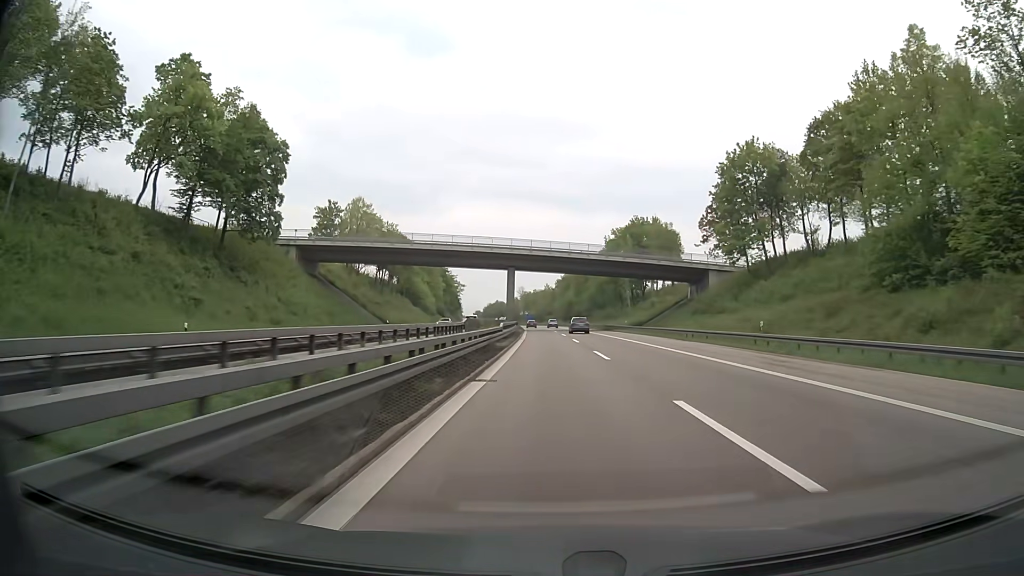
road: motorway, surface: asphalt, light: Day
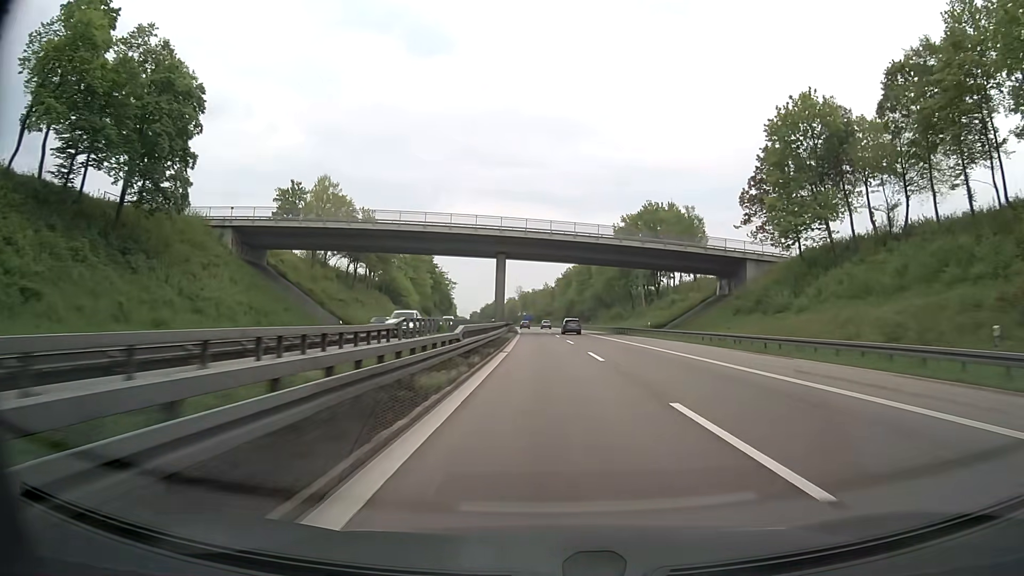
(0.0, +18.5) m; 0°
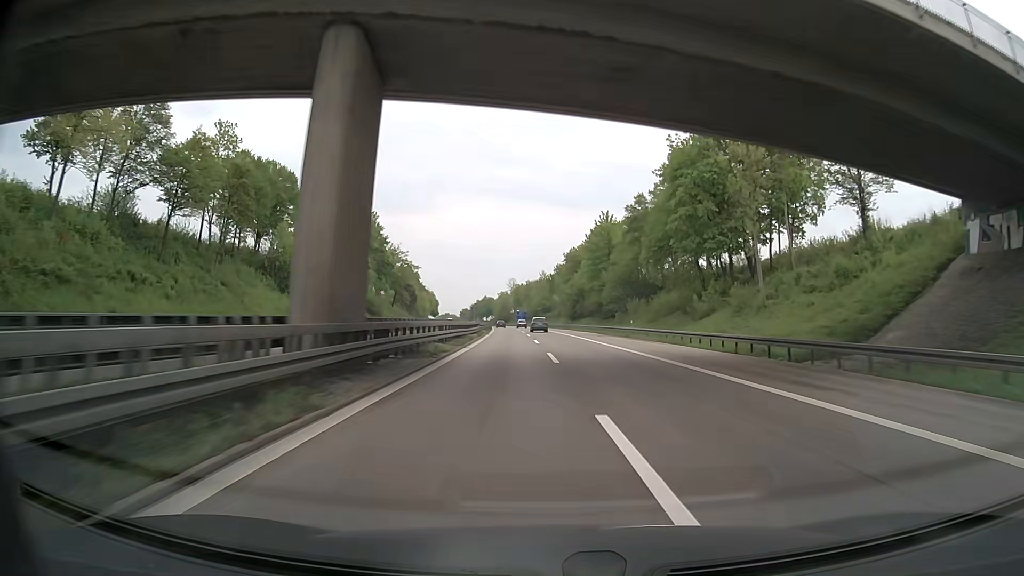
(+0.1, +55.9) m; 0°
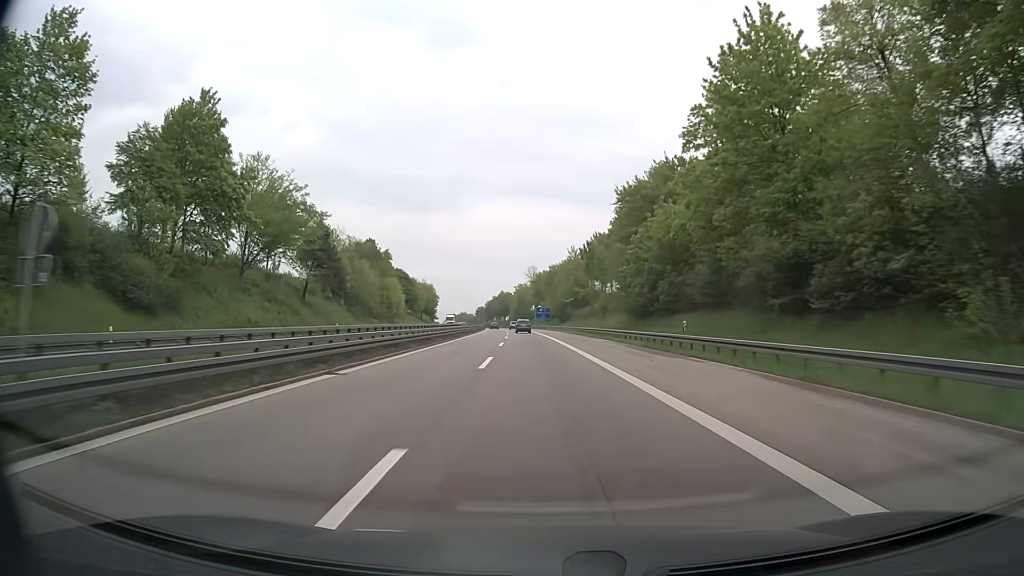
(-1.0, +74.6) m; -2°
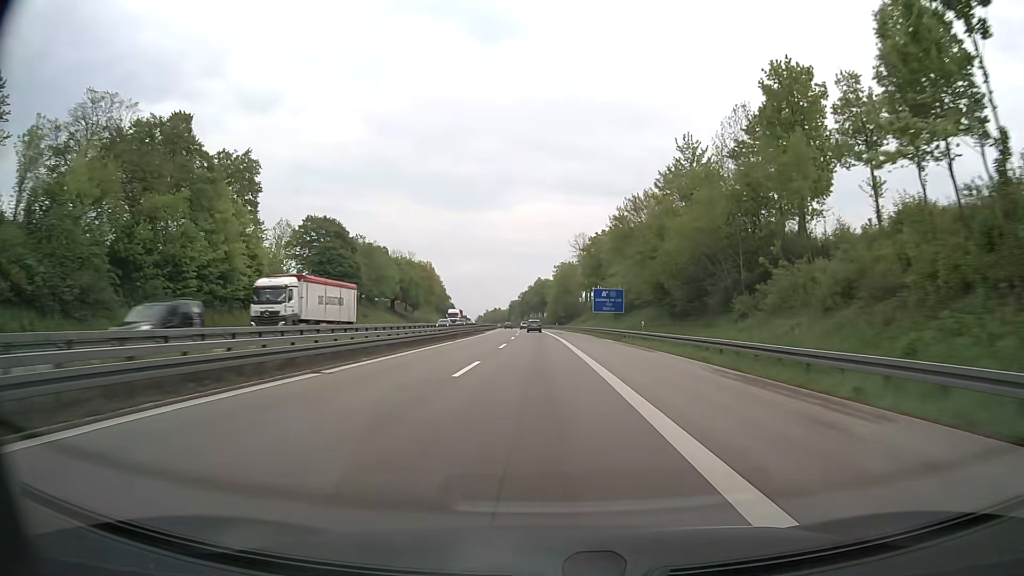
(-3.3, +93.2) m; -4°
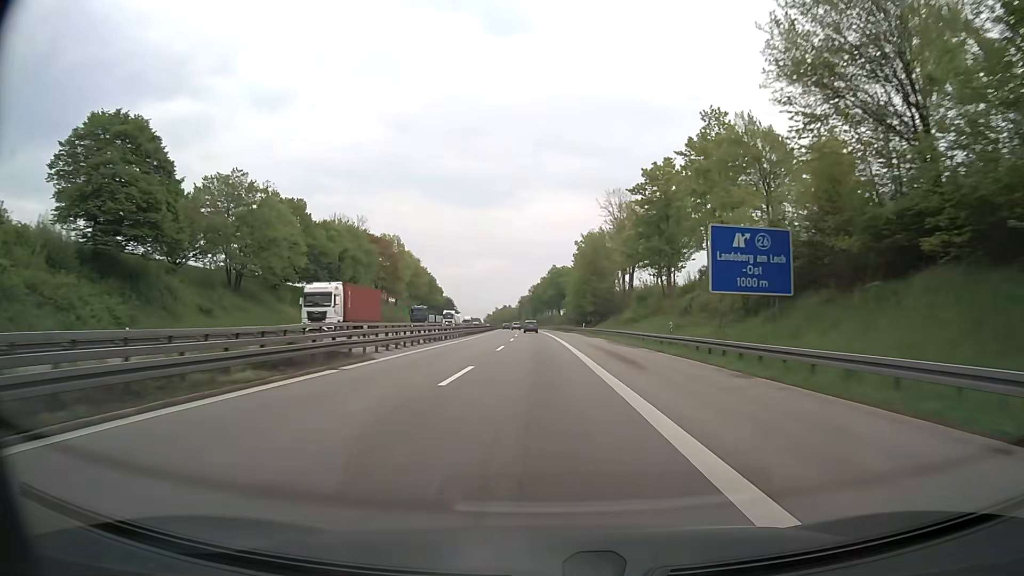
(-0.7, +56.6) m; -1°
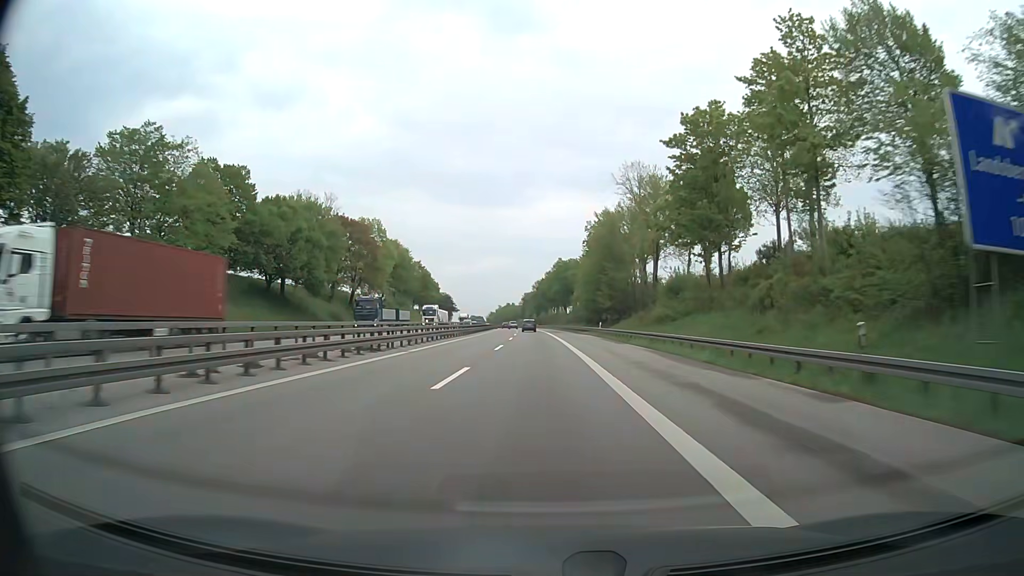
(-0.1, +19.1) m; 0°
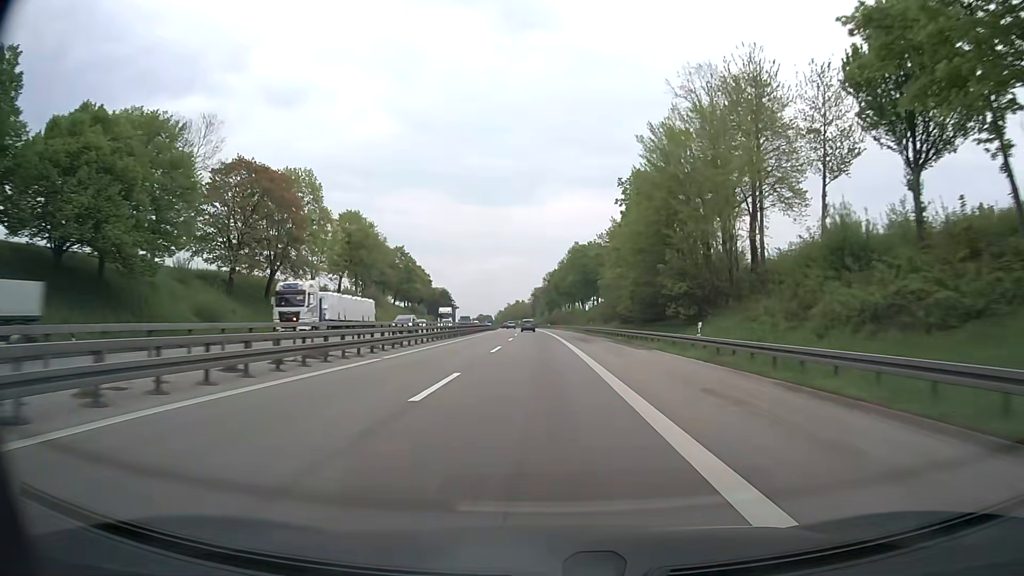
(-0.3, +38.4) m; -1°
(0, +10) (0, +20) (0, +30) (0, +40) (-1, +50) (-1, +60) (-1, +70) (-2, +80) (-2, +90) (-2, +100) m
